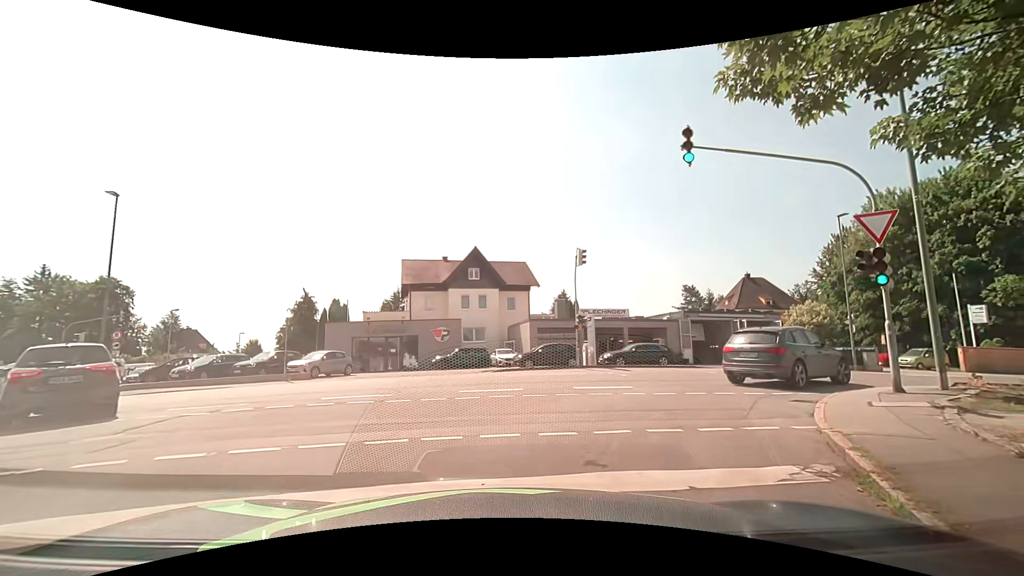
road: residential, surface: asphalt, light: Day
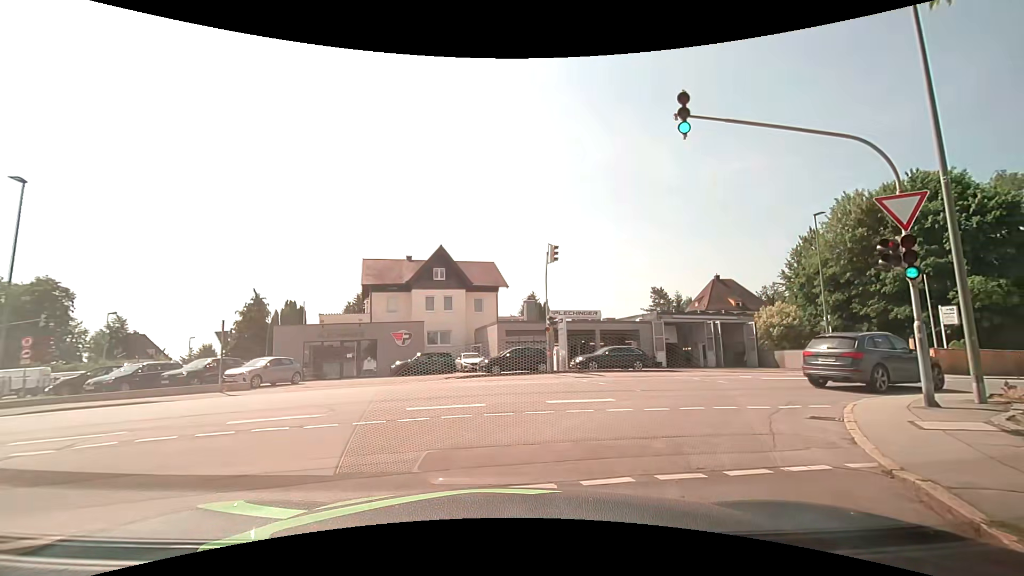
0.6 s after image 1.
(+0.1, +2.2) m; +5°
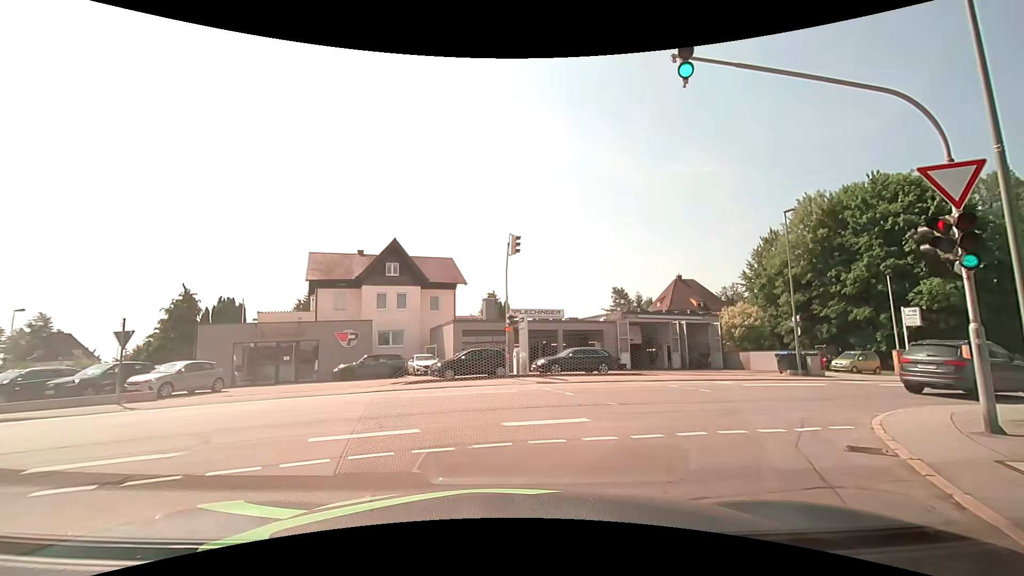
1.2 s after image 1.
(+0.1, +2.6) m; +4°
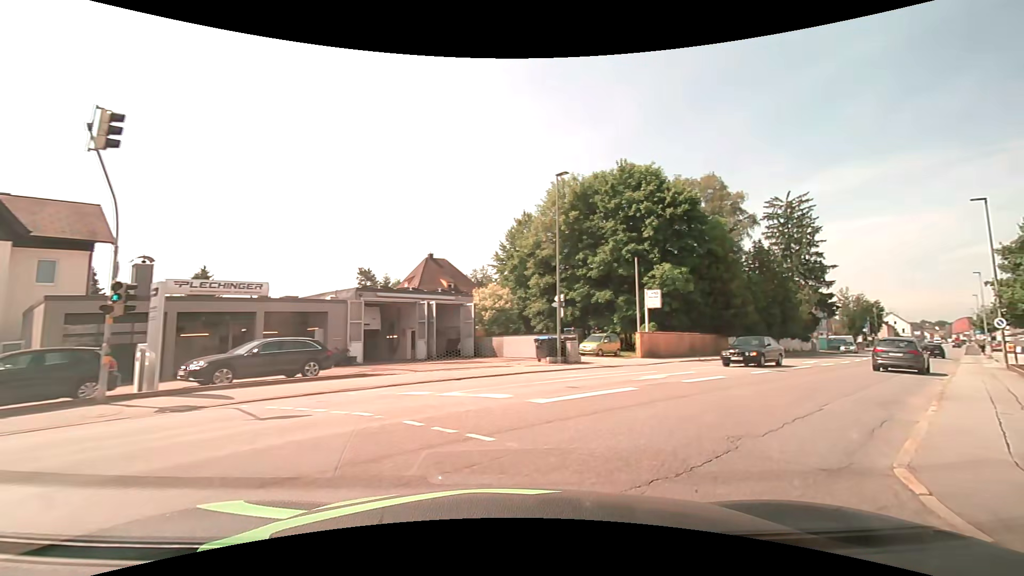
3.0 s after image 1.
(+2.1, +8.8) m; +28°
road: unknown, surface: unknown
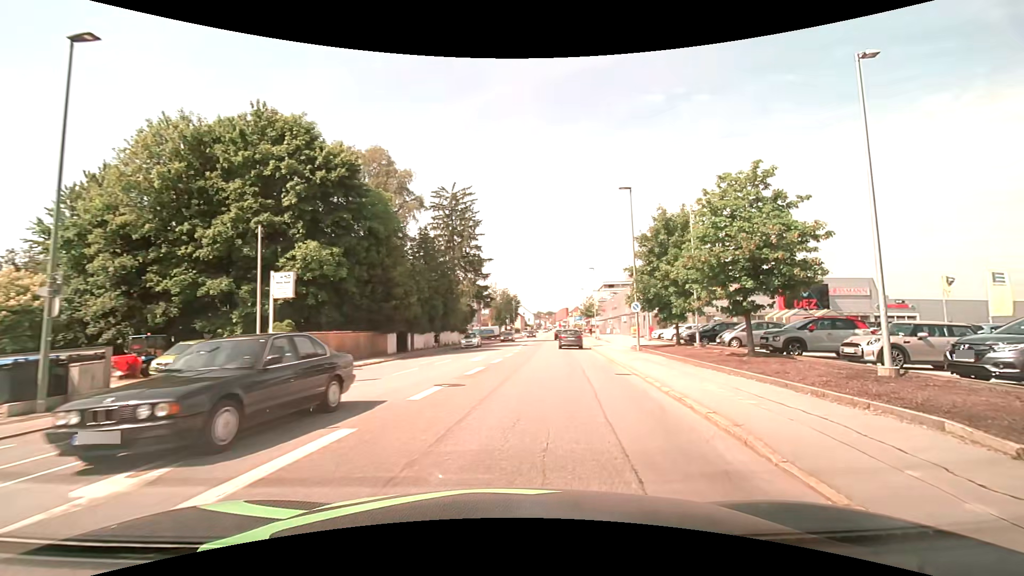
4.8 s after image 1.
(+3.4, +9.6) m; +37°
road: tertiary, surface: asphalt
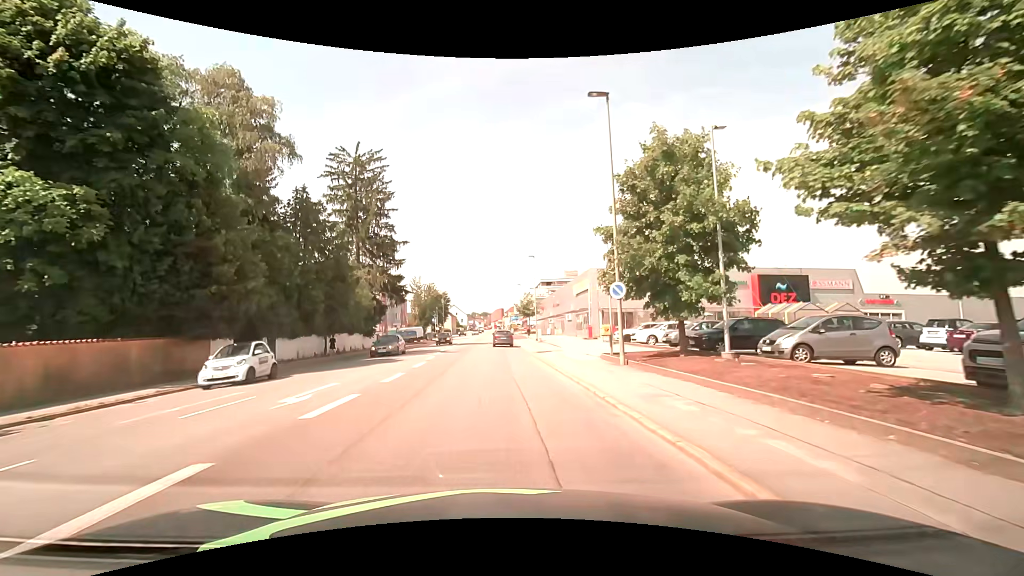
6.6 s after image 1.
(+1.6, +13.6) m; +9°
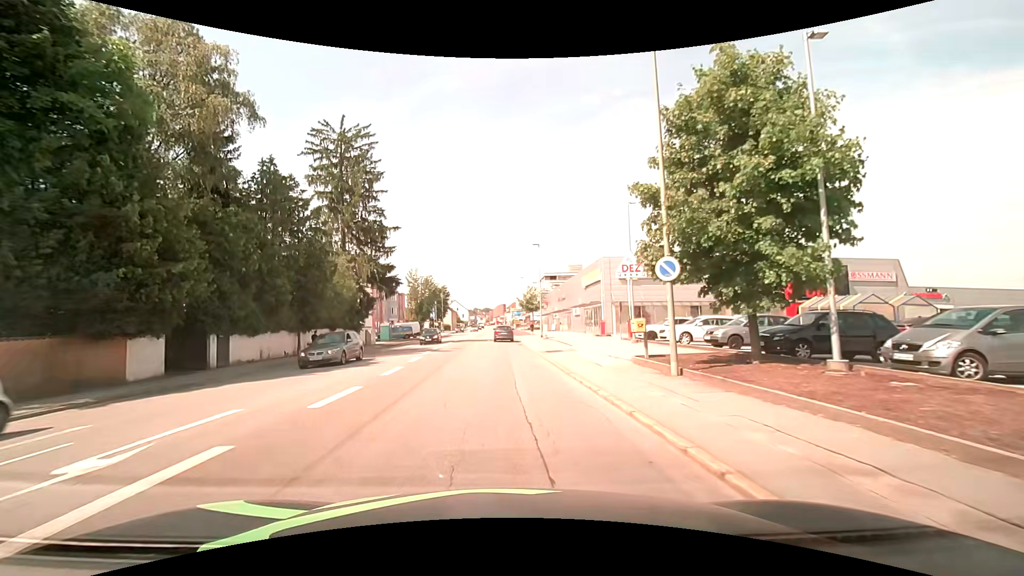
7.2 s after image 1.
(-0.1, +5.5) m; 0°
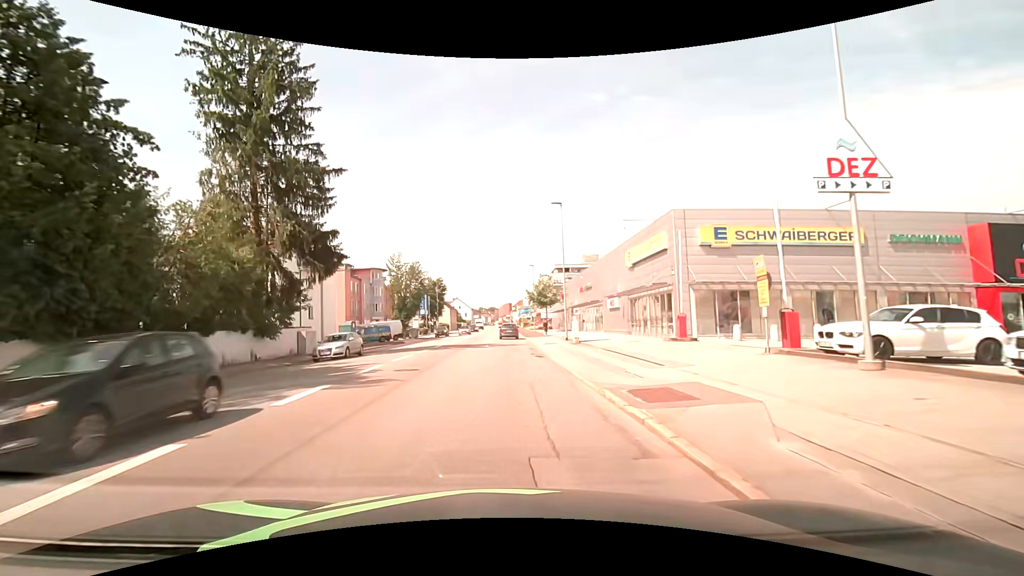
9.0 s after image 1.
(-0.2, +18.1) m; -1°
(0, +10) (0, +20) (0, +30) (0, +40) (0, +50) (0, +60) (0, +70) (0, +80) (0, +90) (0, +100) m
